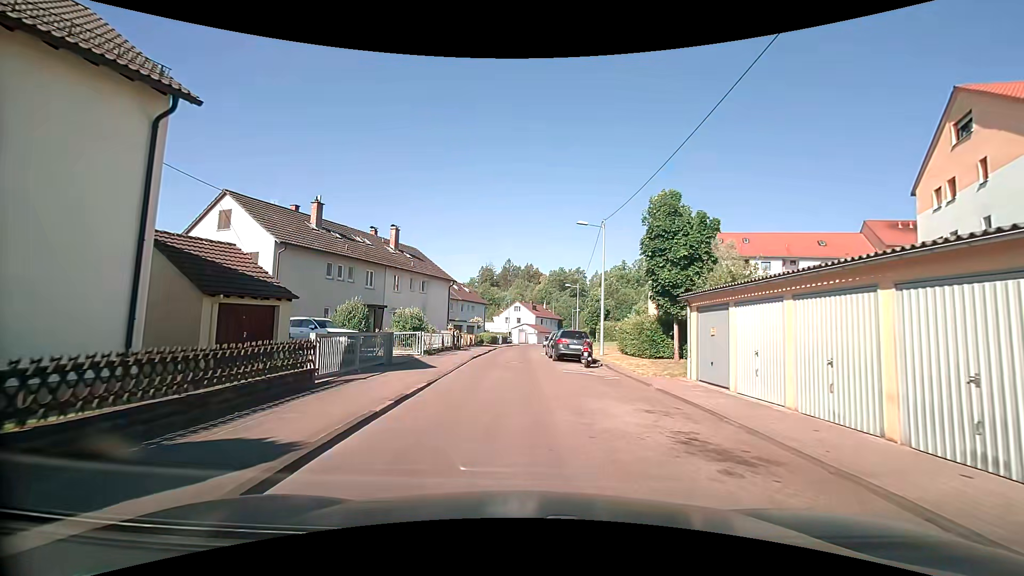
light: Day
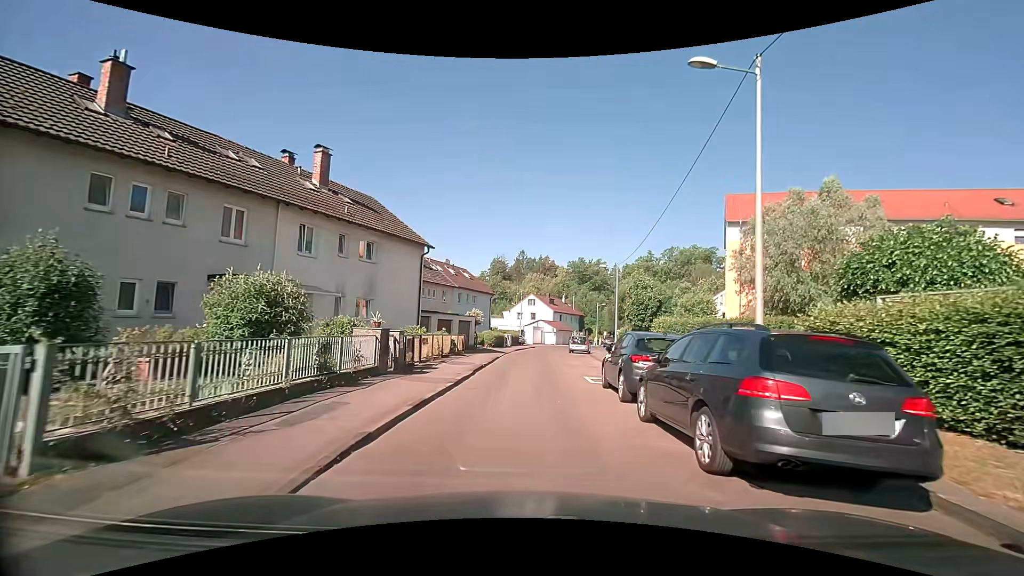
(-0.4, +17.8) m; -1°
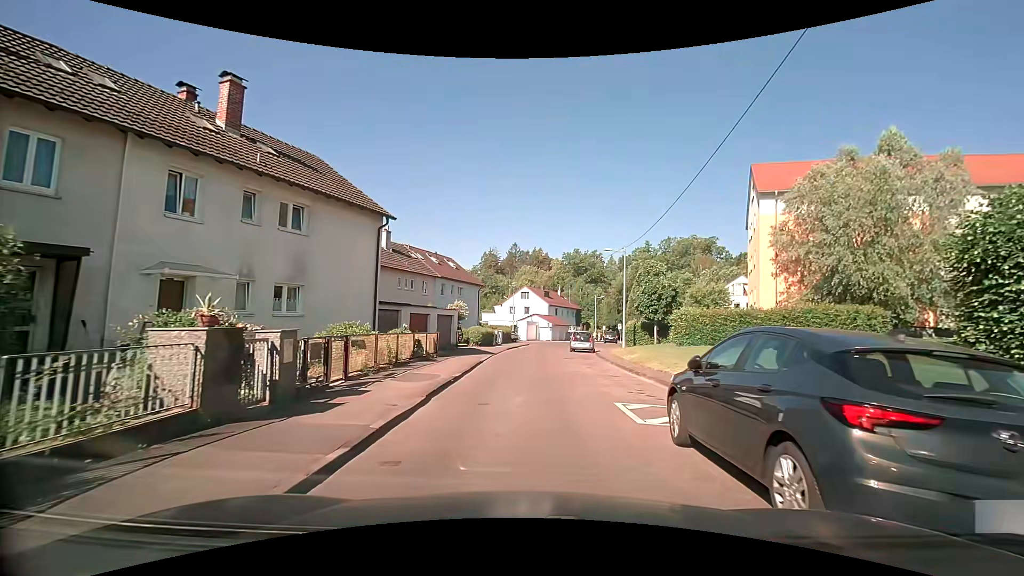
(0.0, +6.6) m; +1°
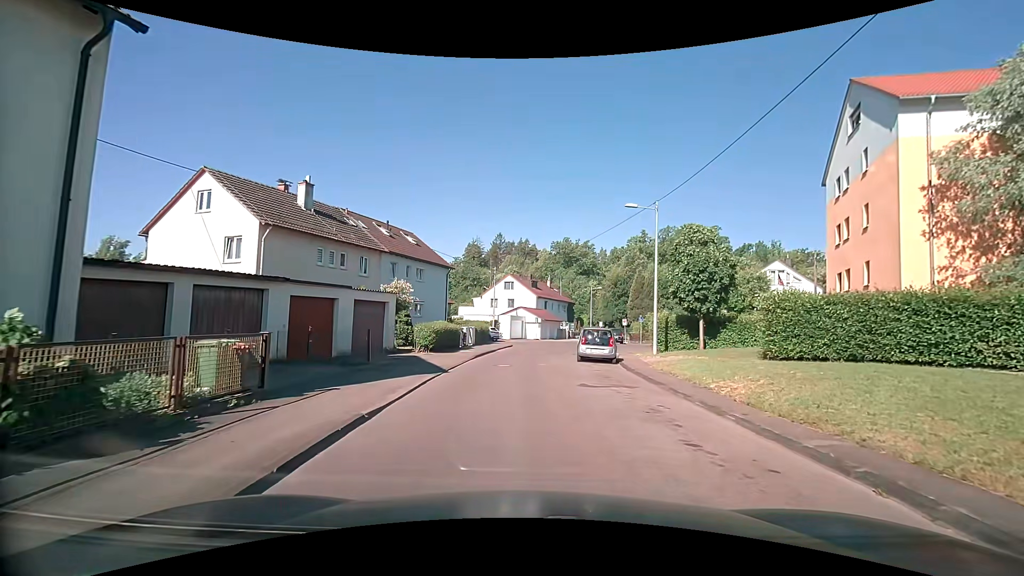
(+0.2, +13.1) m; +1°
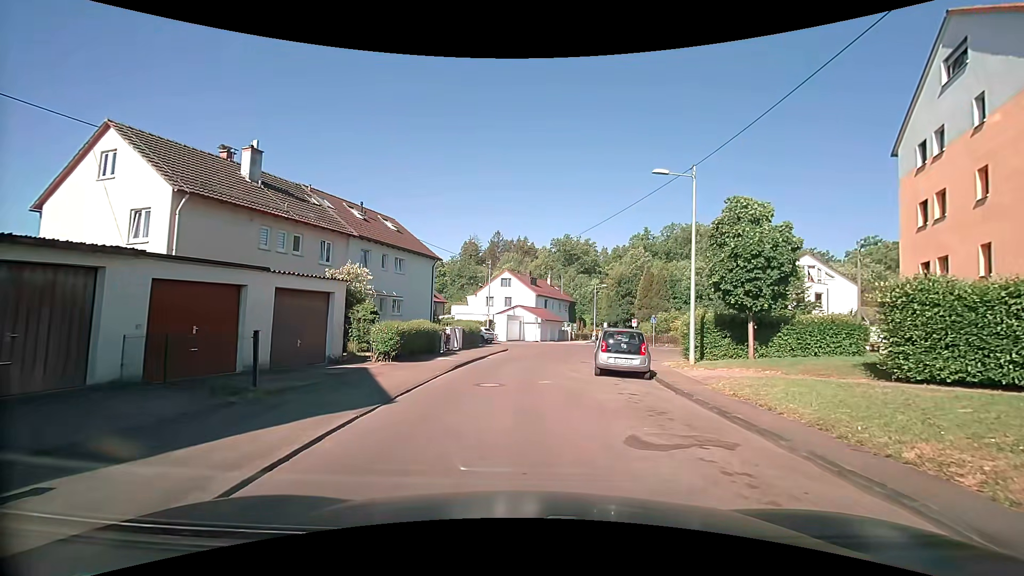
(+0.1, +5.9) m; +1°
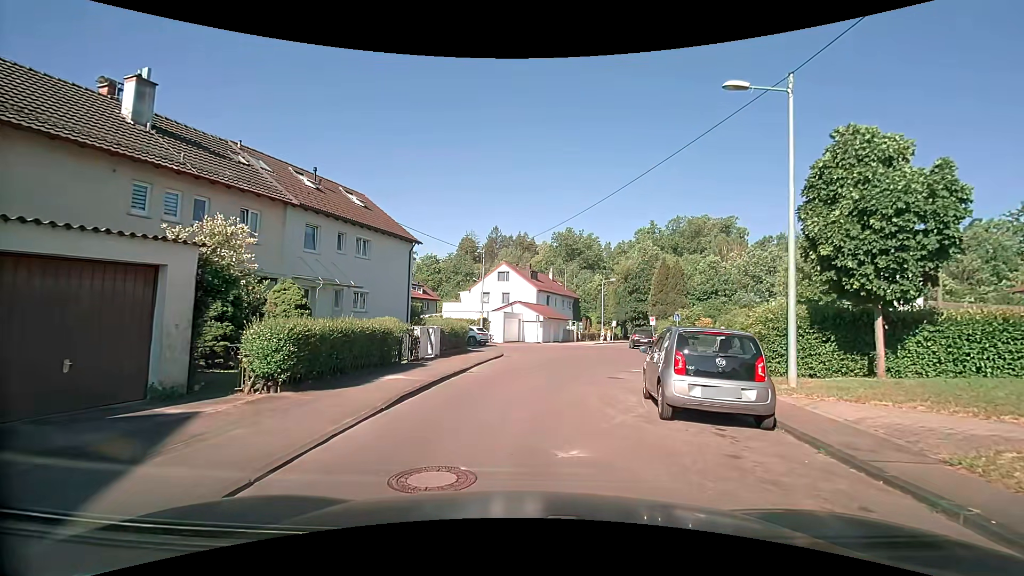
(-0.1, +7.2) m; 0°
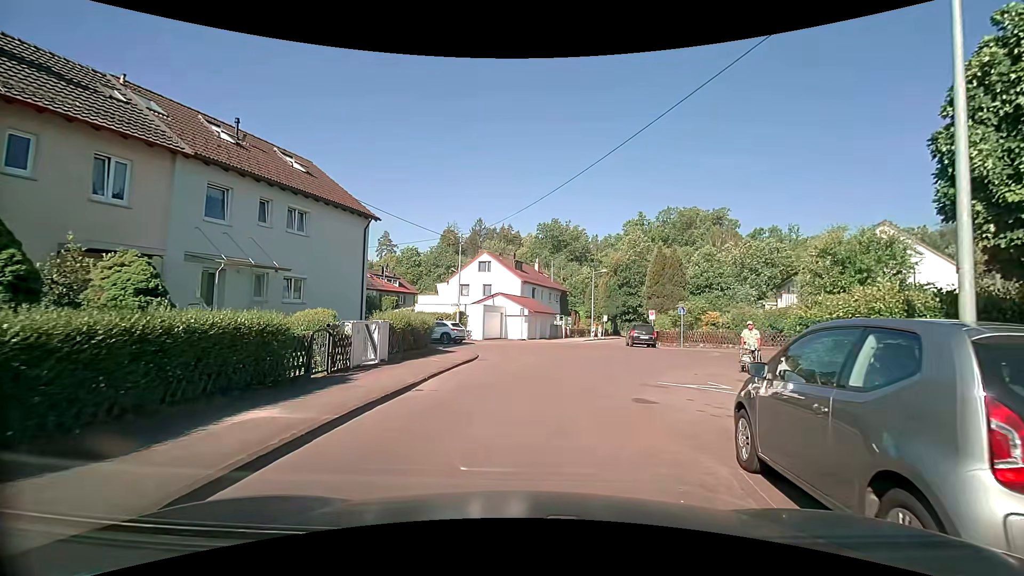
(0.0, +5.4) m; +1°
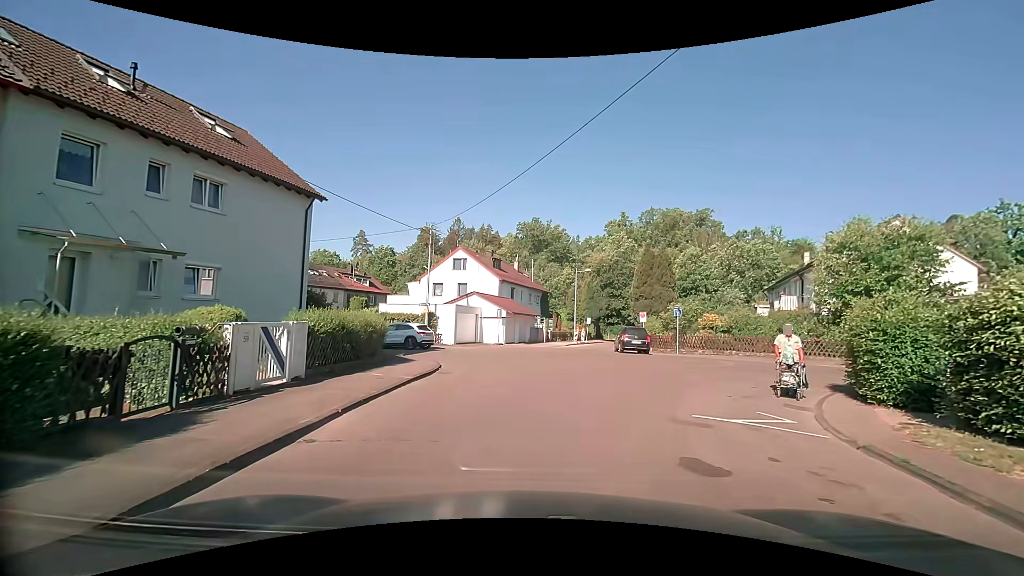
(+0.1, +4.1) m; +1°
